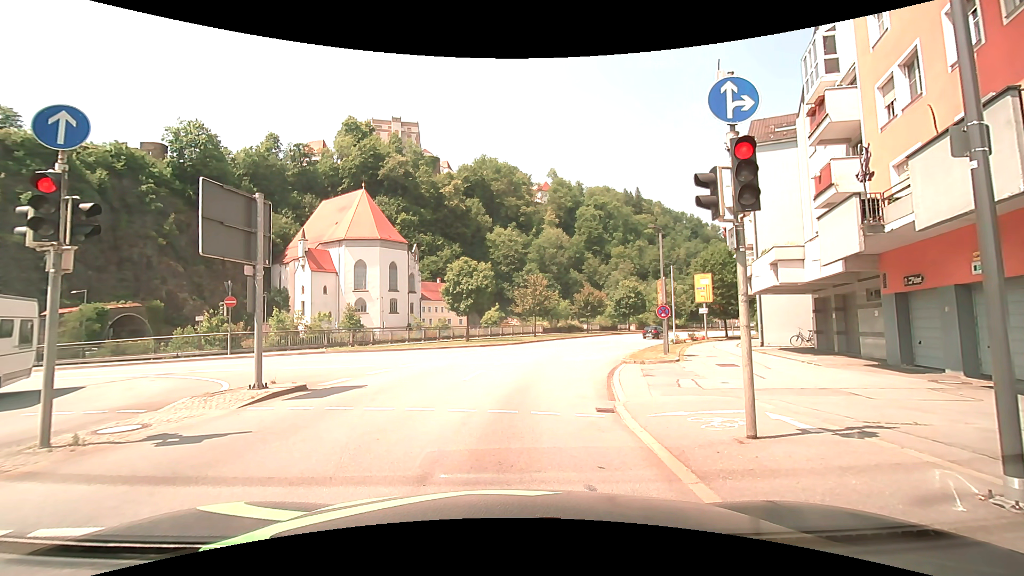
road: primary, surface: asphalt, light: Day
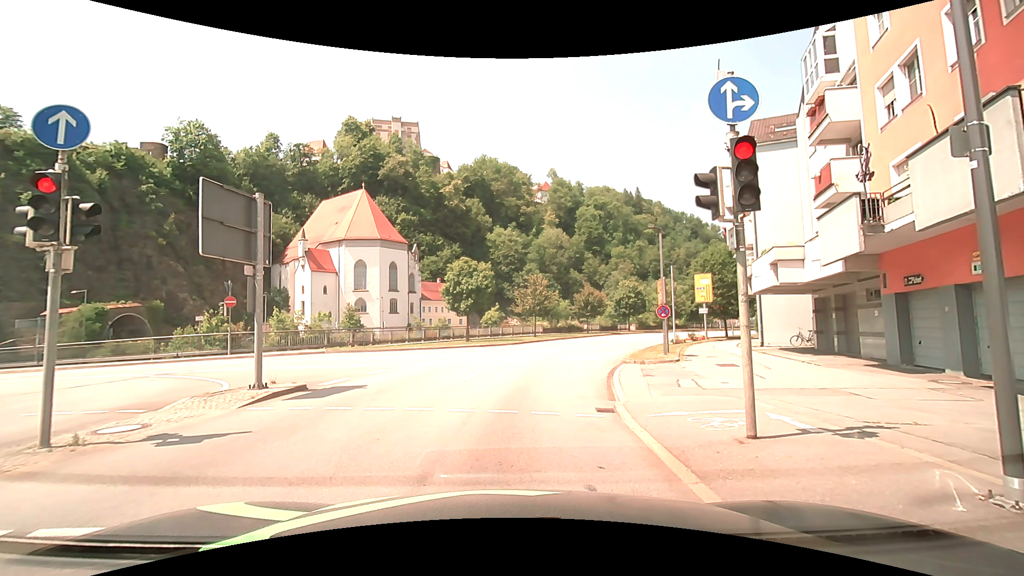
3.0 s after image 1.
(0.0, 0.0) m; 0°
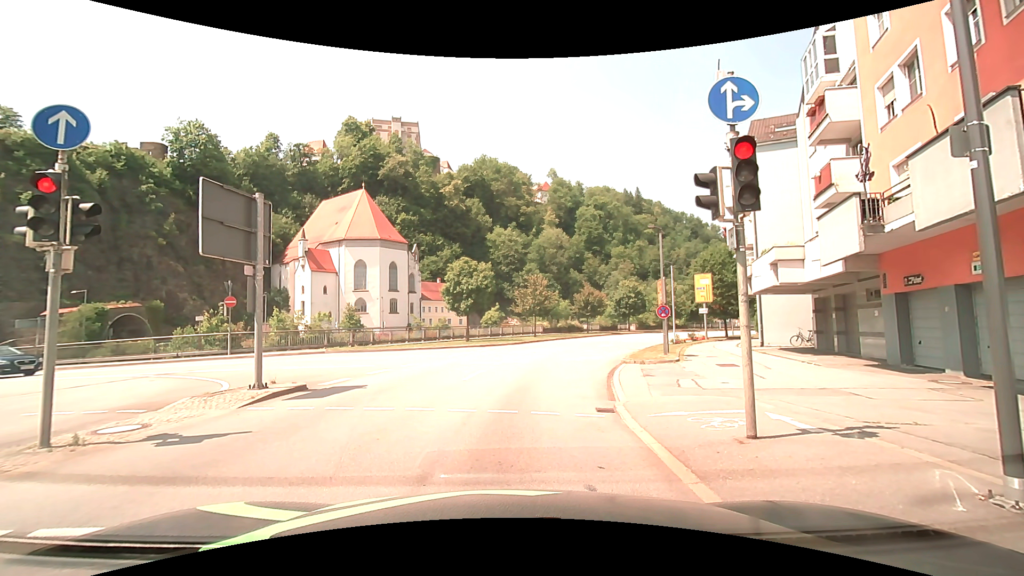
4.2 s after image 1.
(0.0, 0.0) m; 0°
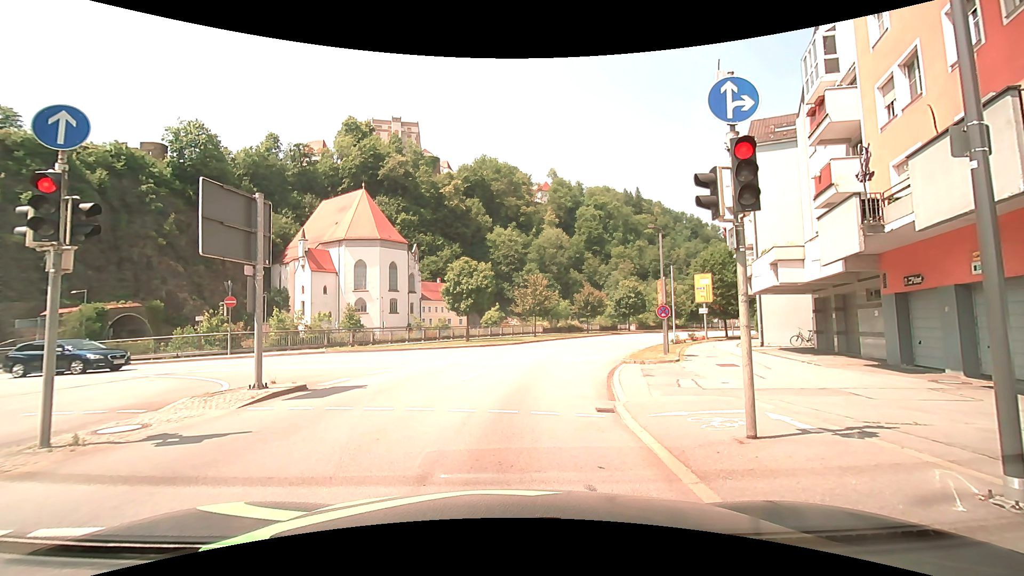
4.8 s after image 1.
(0.0, 0.0) m; 0°
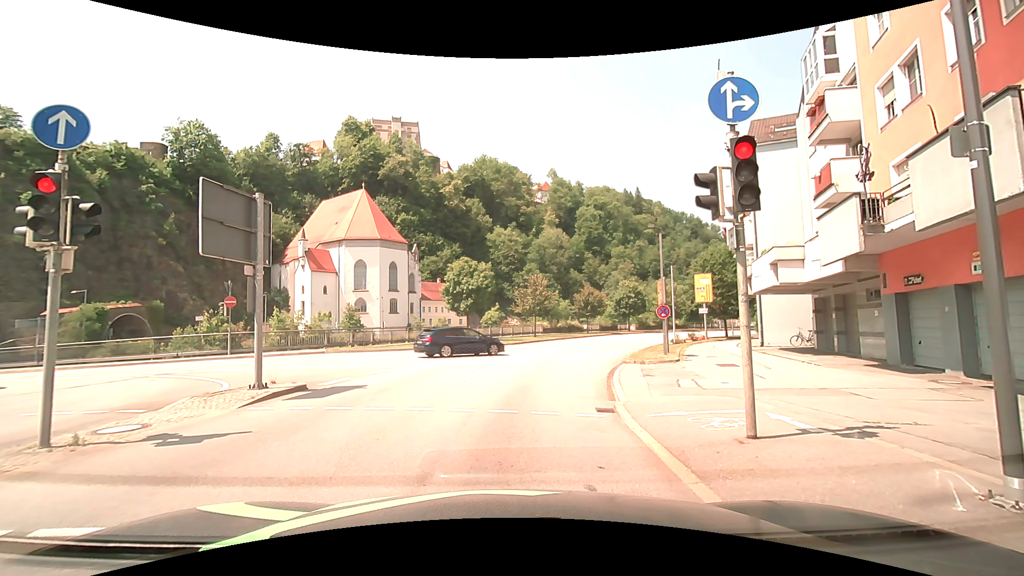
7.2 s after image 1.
(0.0, 0.0) m; 0°
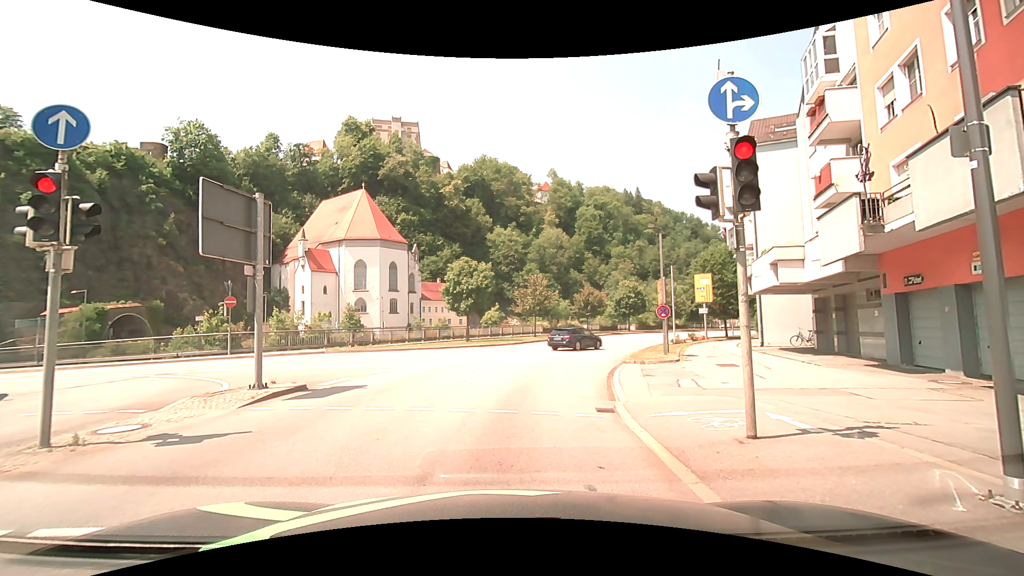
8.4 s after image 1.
(0.0, 0.0) m; 0°
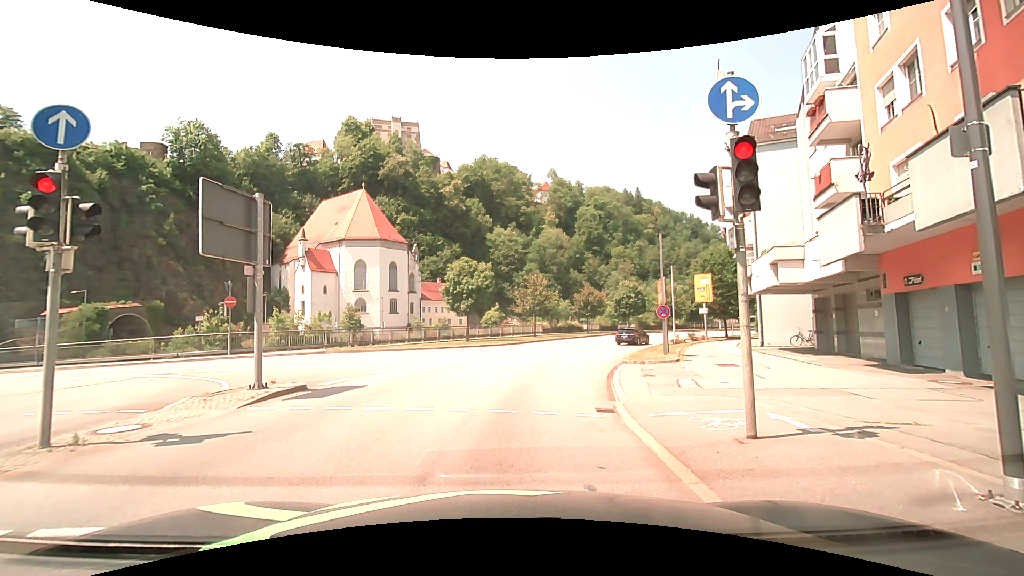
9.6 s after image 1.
(0.0, 0.0) m; 0°
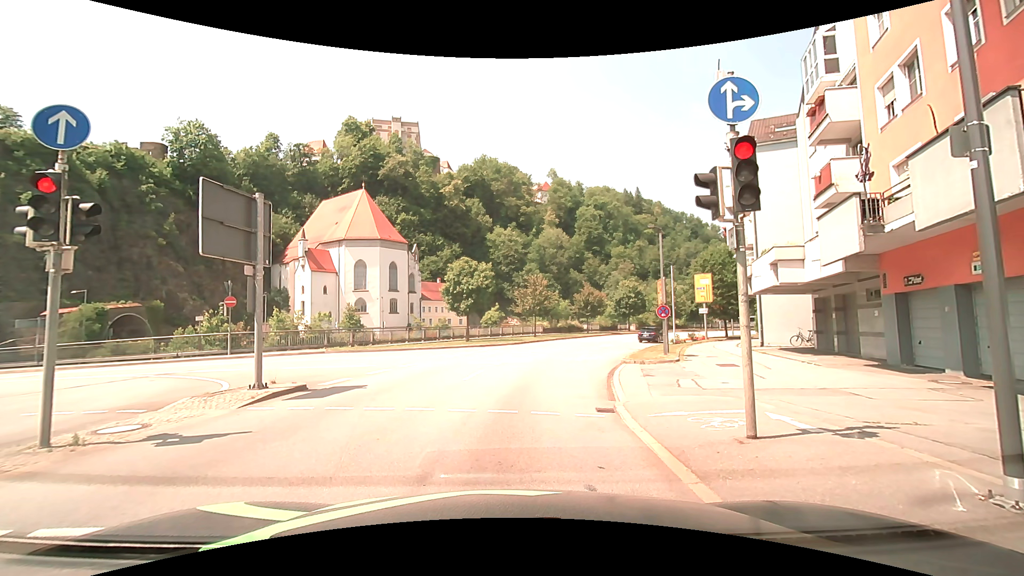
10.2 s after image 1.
(0.0, 0.0) m; 0°
